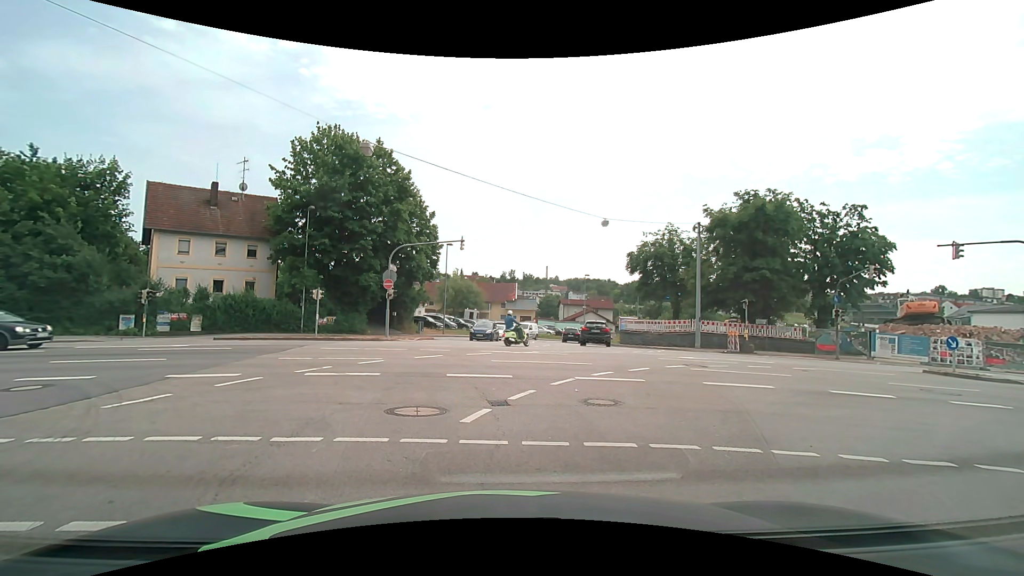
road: unclassified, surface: asphalt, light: Day
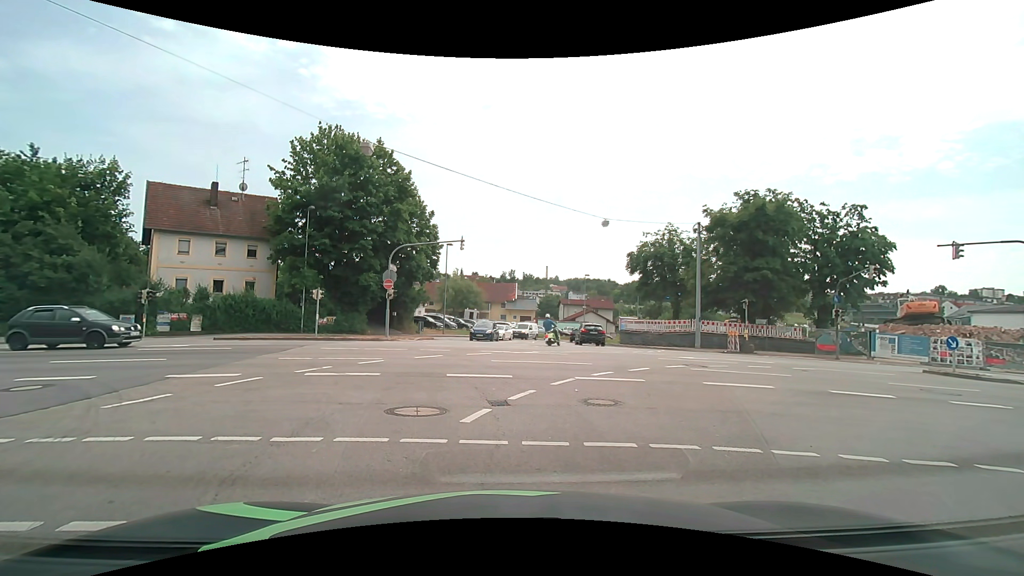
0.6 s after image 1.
(0.0, 0.0) m; 0°
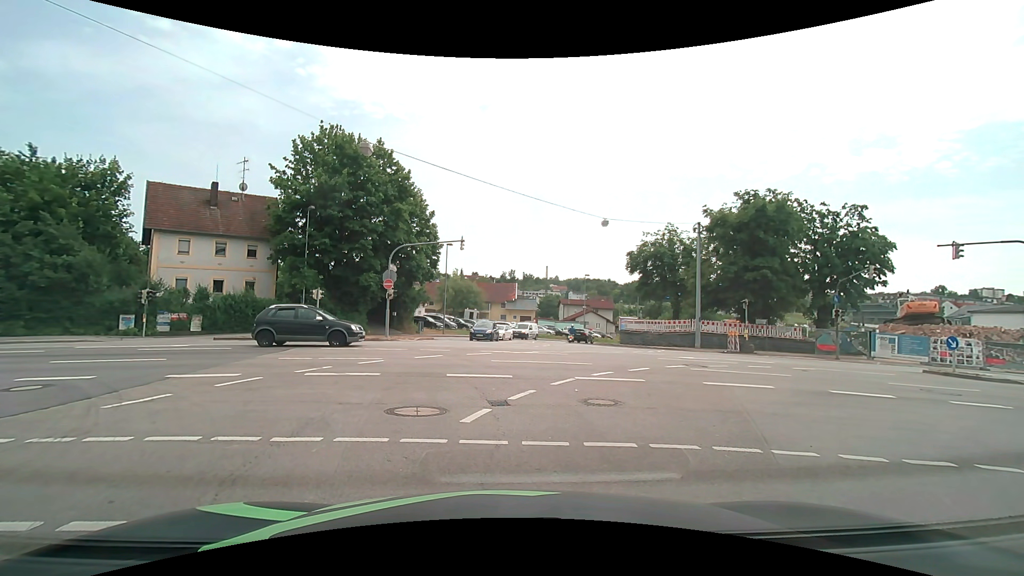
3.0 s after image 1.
(0.0, 0.0) m; 0°
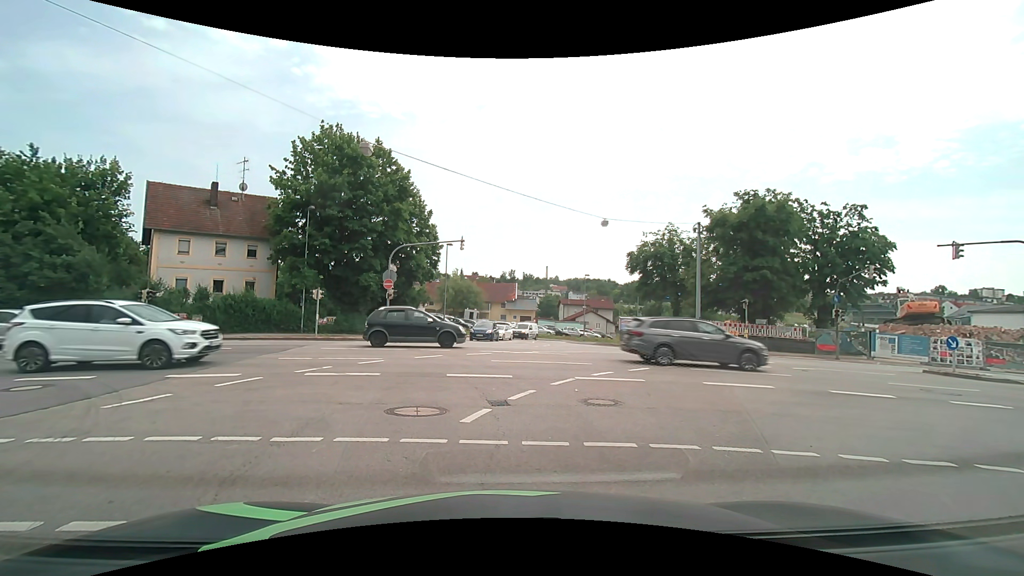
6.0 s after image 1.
(0.0, 0.0) m; 0°
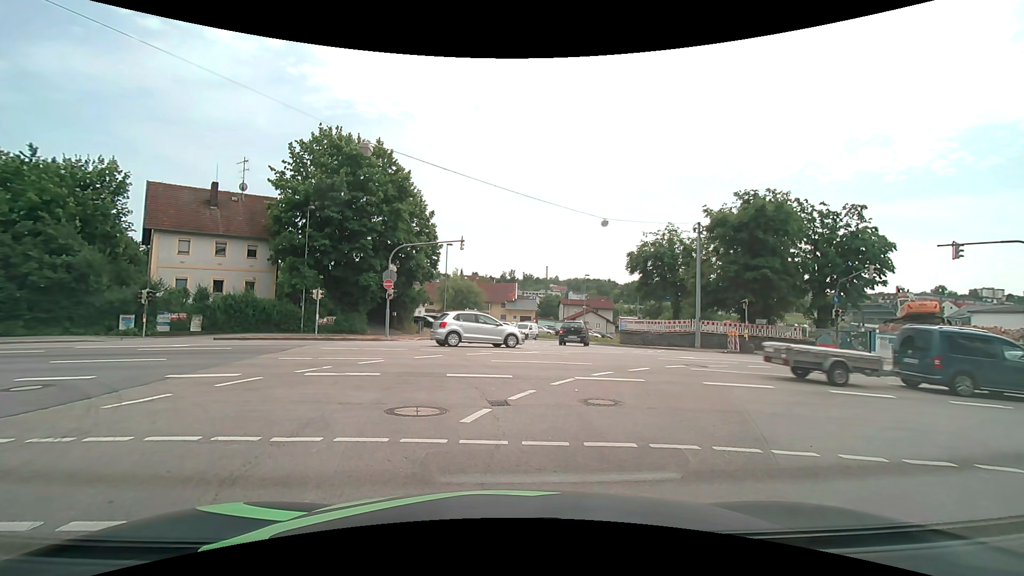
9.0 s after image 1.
(0.0, 0.0) m; 0°
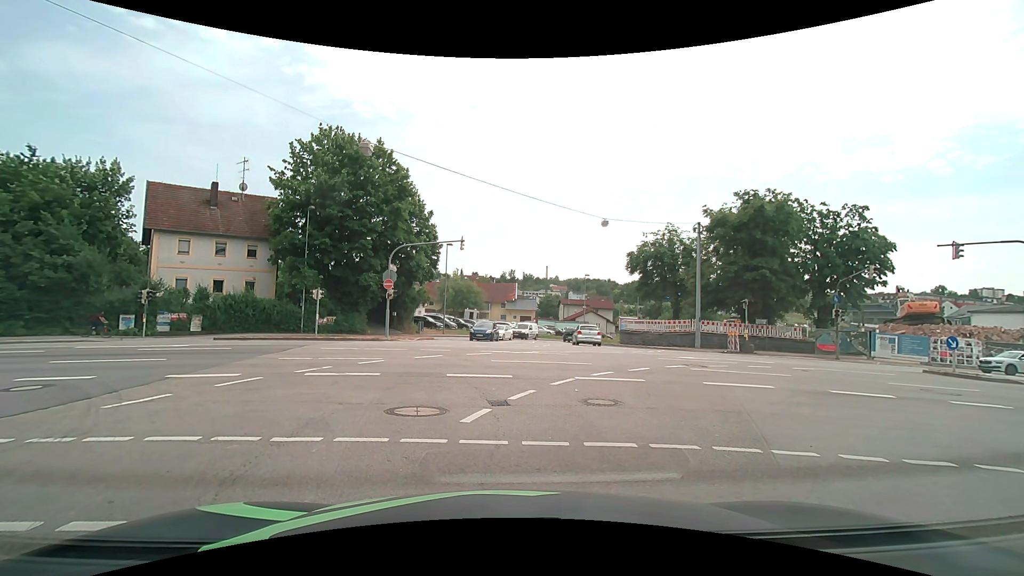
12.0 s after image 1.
(0.0, 0.0) m; 0°
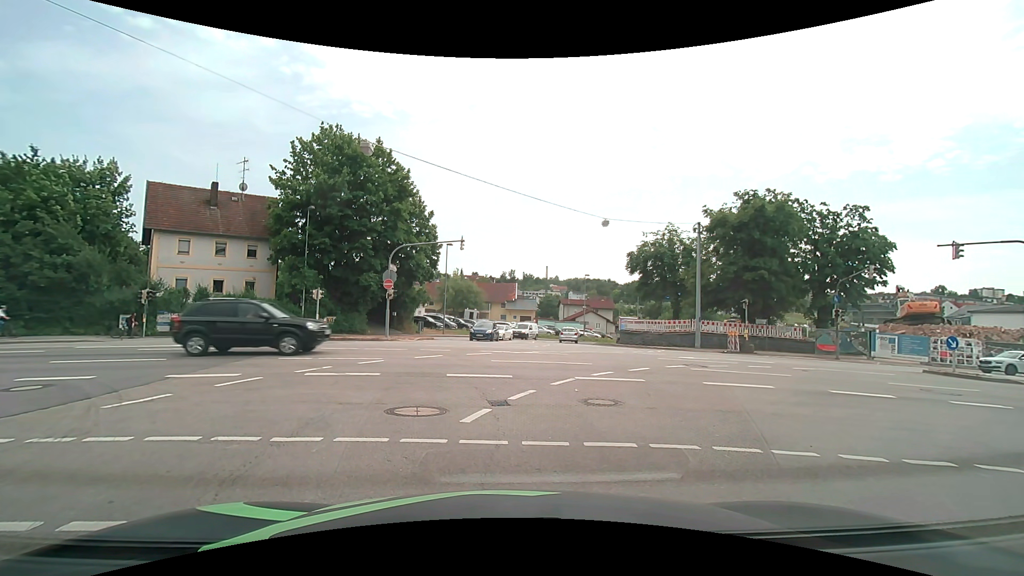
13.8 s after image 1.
(0.0, 0.0) m; 0°
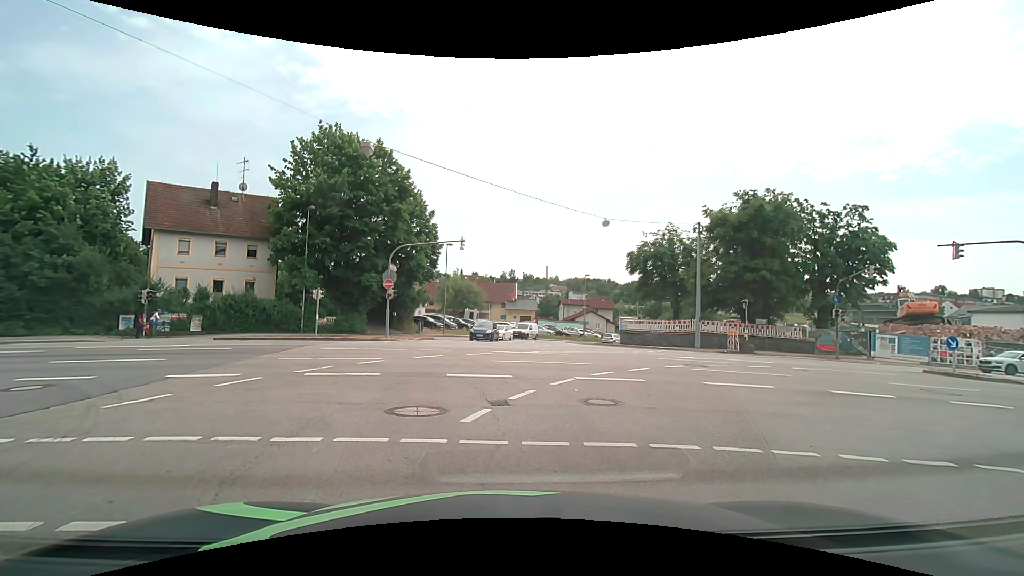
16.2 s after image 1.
(0.0, 0.0) m; 0°
(-1, +10) (-3, +20) (-11, +26) (-21, +26) (-30, +24) (-40, +22) (-50, +20) (-60, +18) (-69, +15) (-79, +13) m
